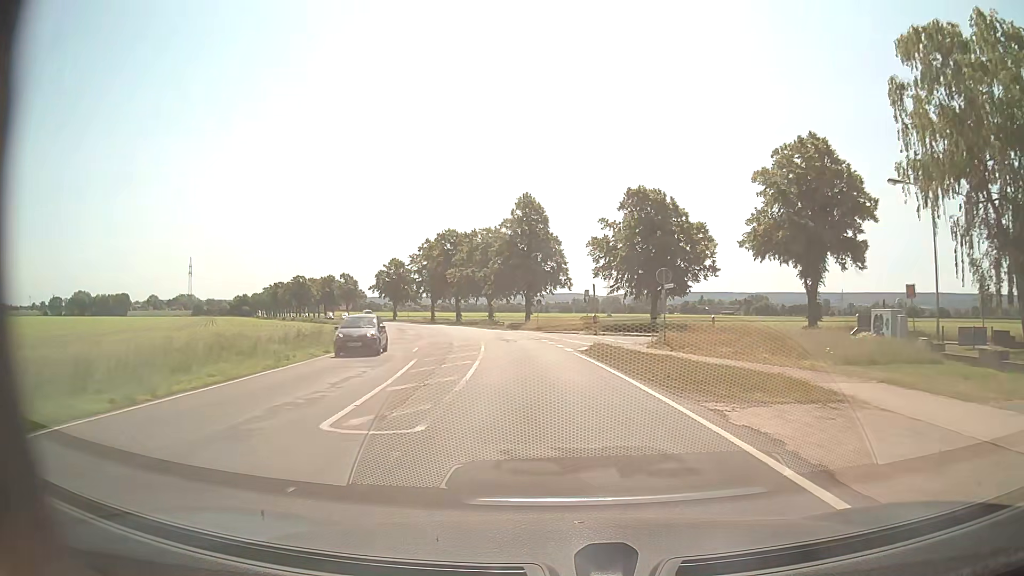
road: secondary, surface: asphalt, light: Day
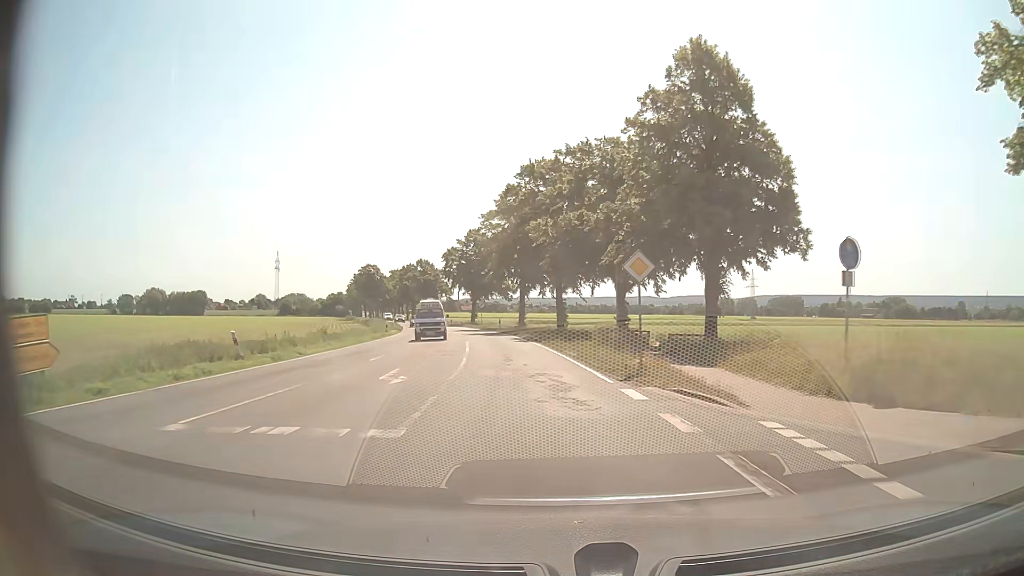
(-4.6, +49.6) m; -11°
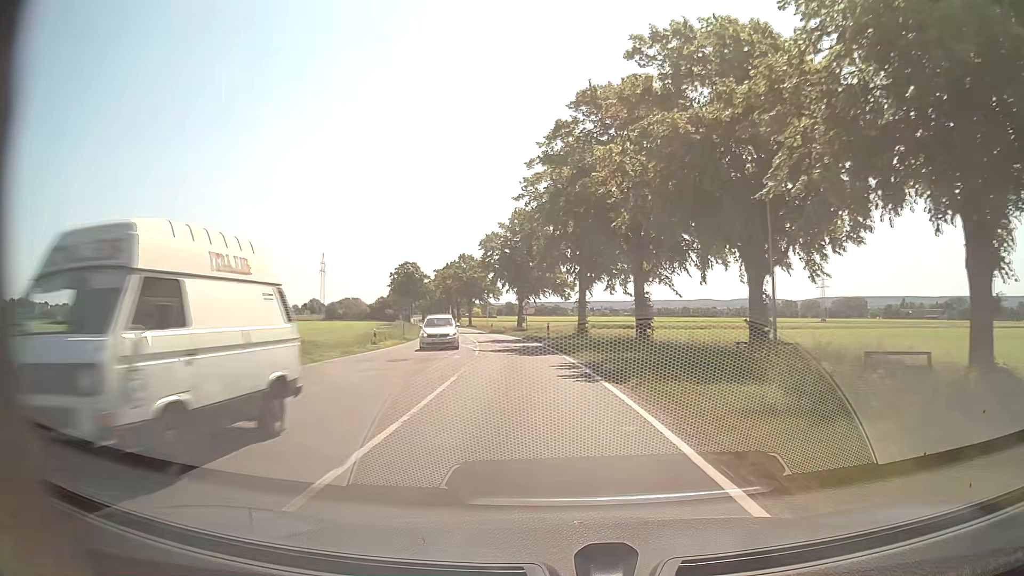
(-0.9, +20.1) m; -5°
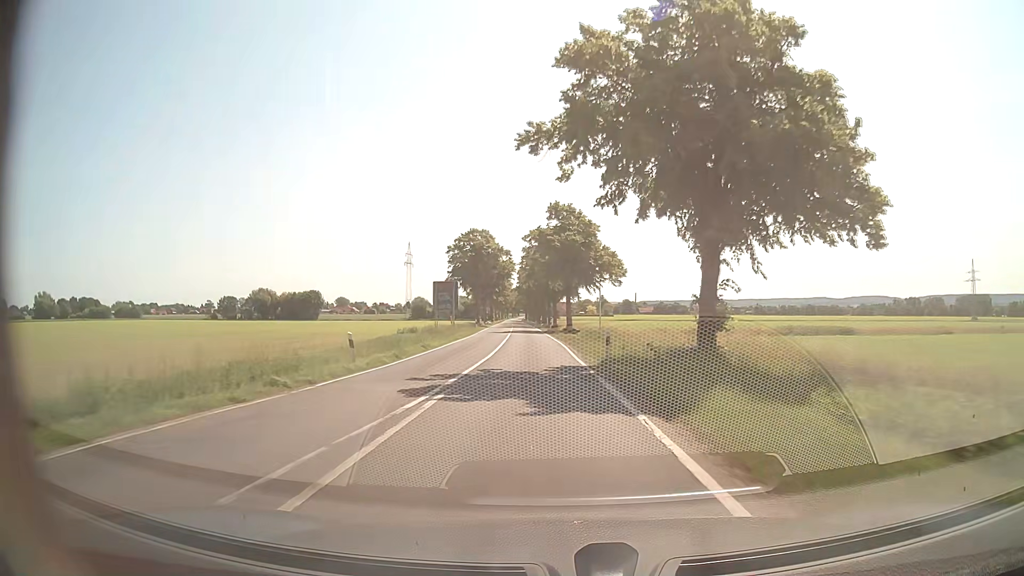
(-4.8, +51.9) m; -10°
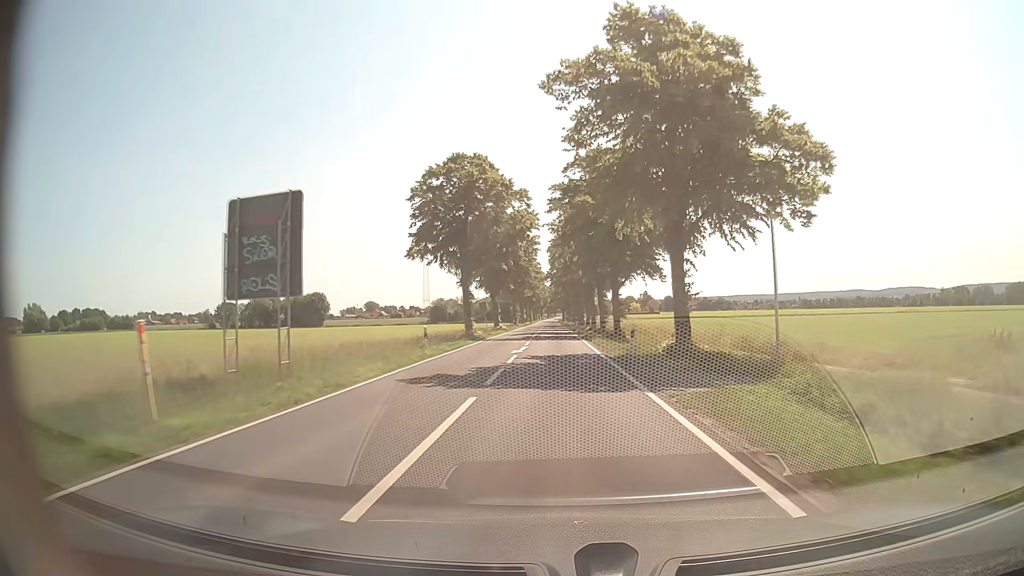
(-2.0, +43.8) m; -3°
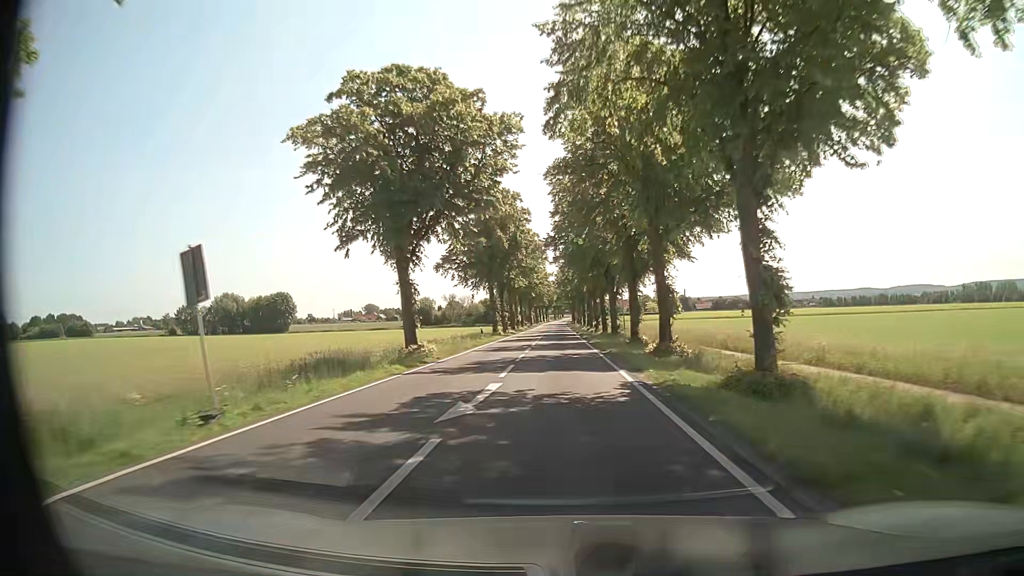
(-0.2, +45.4) m; -1°
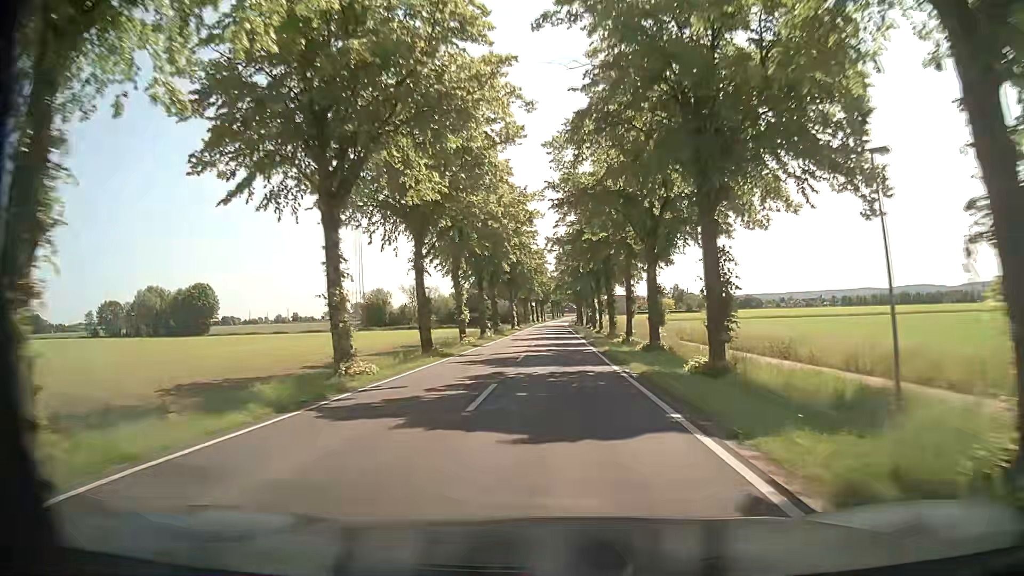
(+0.2, +58.5) m; 0°
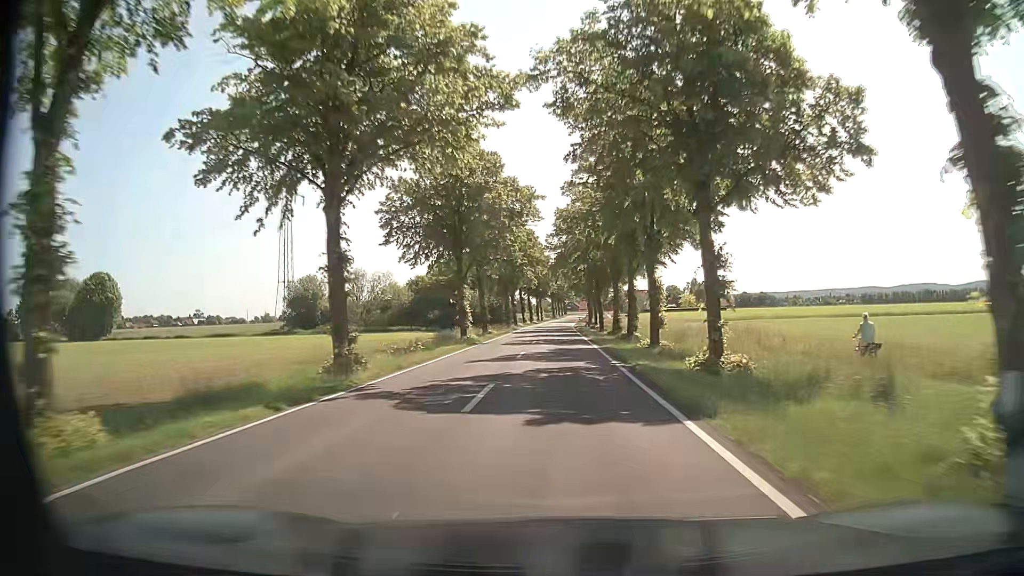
(0.0, +48.4) m; 0°
